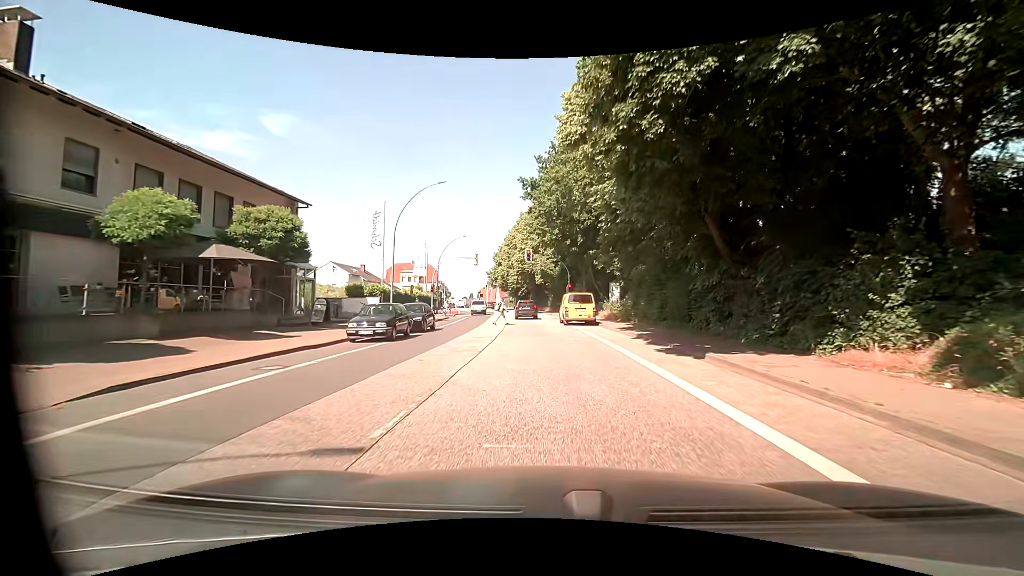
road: primary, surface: asphalt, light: Day
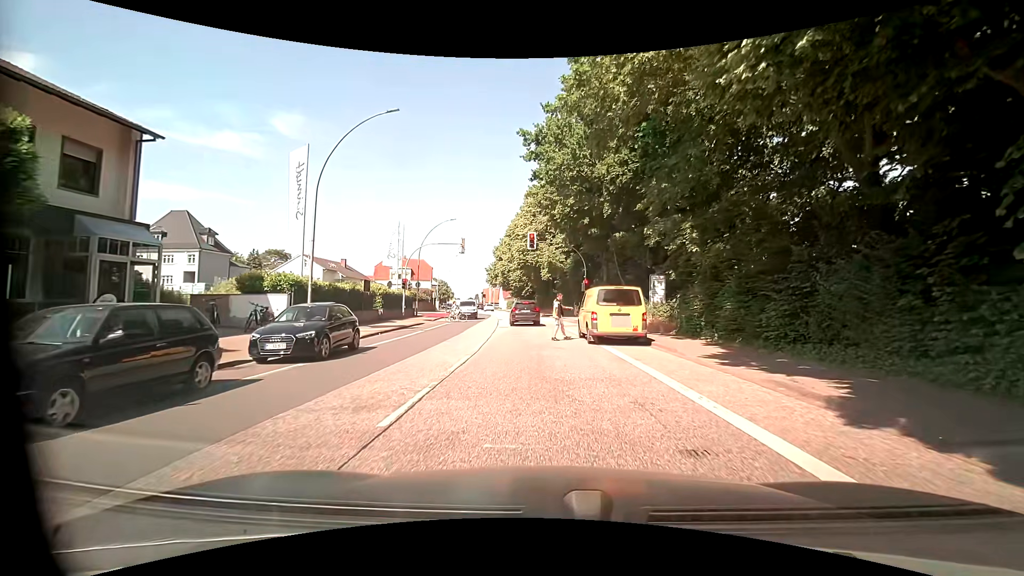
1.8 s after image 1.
(+0.1, +12.8) m; 0°
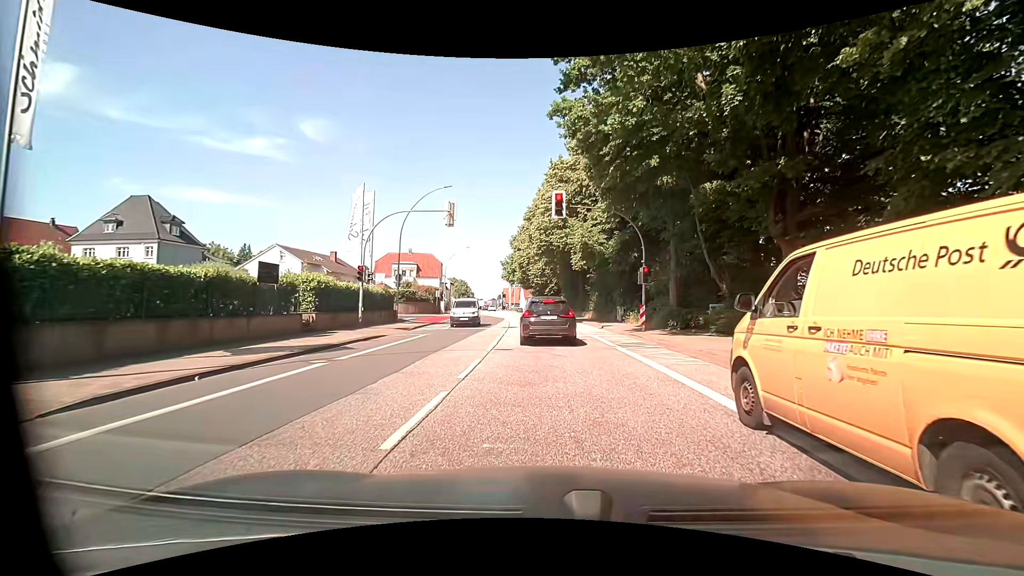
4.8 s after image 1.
(-0.4, +14.1) m; -2°
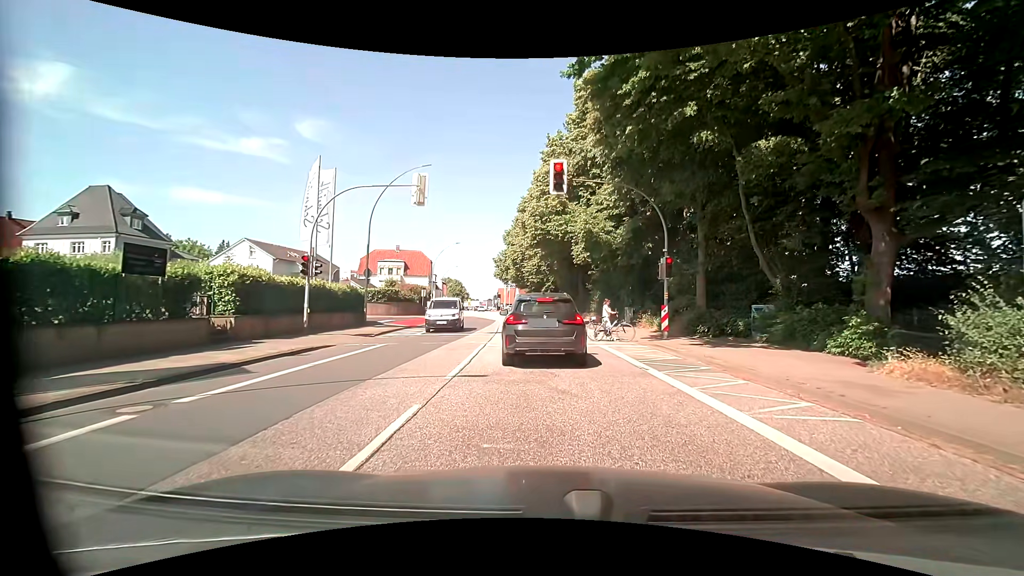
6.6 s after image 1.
(+0.1, +5.4) m; 0°
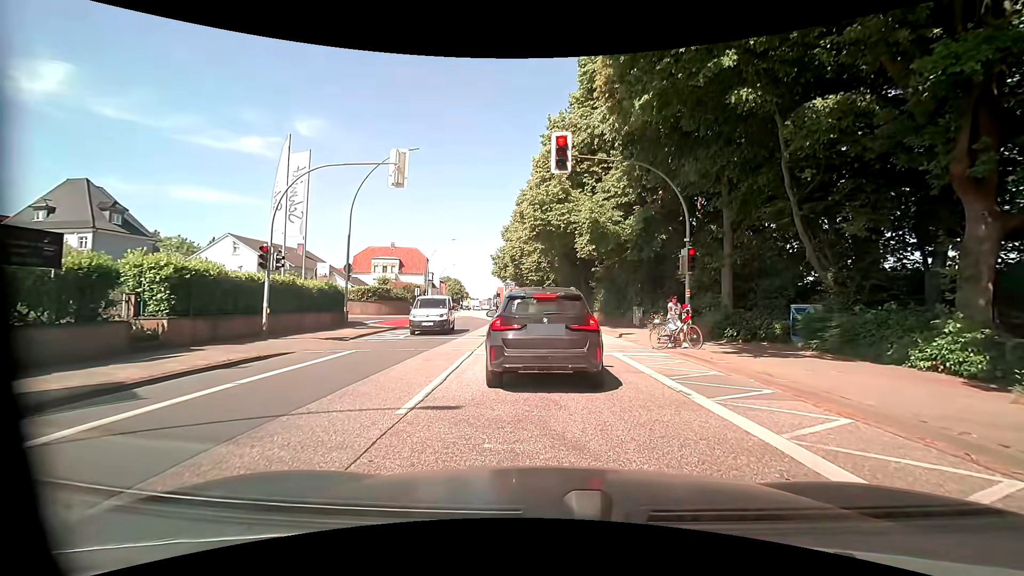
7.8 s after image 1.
(0.0, +2.9) m; +1°
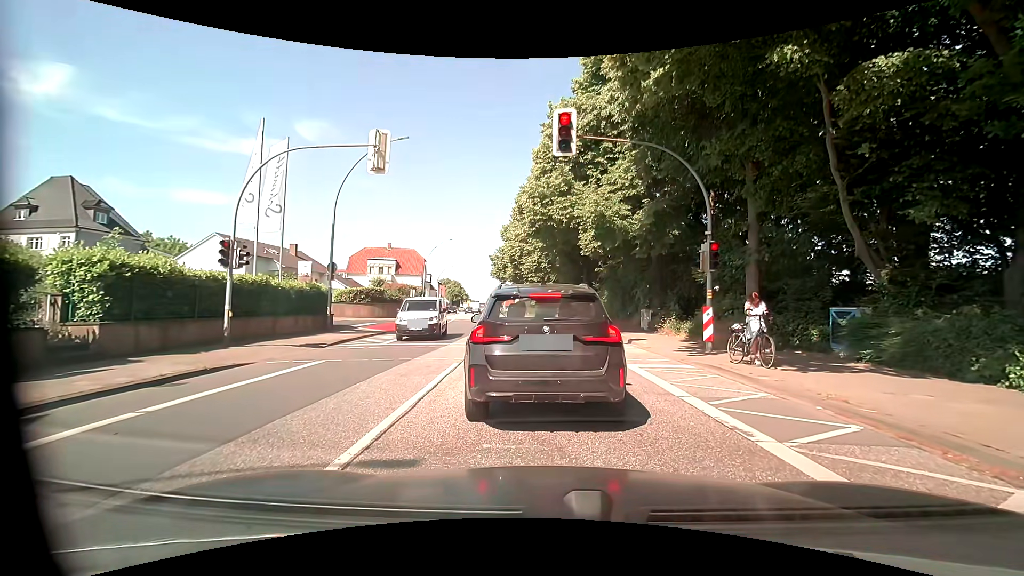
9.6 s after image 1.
(0.0, +2.0) m; +1°
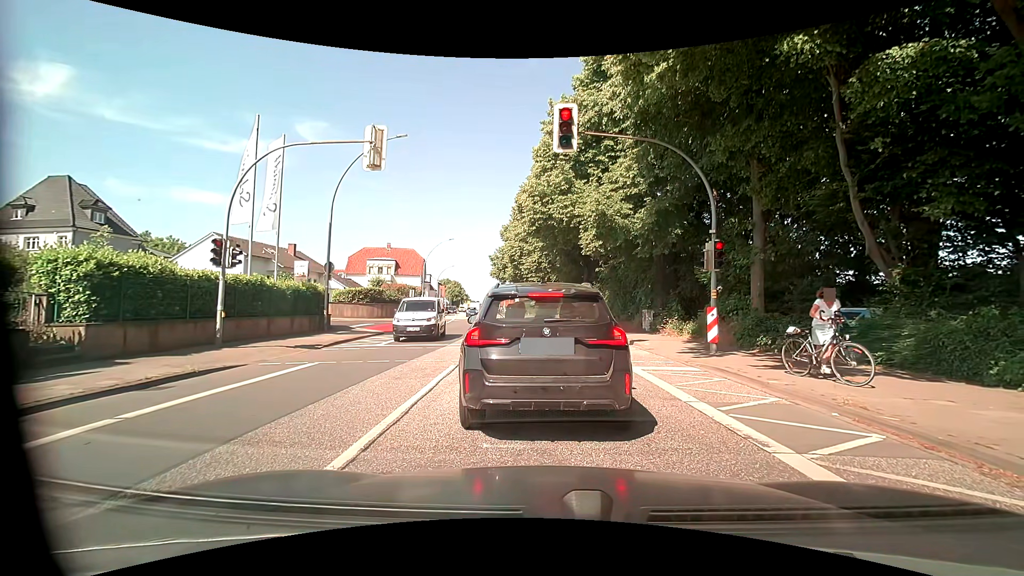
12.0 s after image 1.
(0.0, +0.5) m; 0°
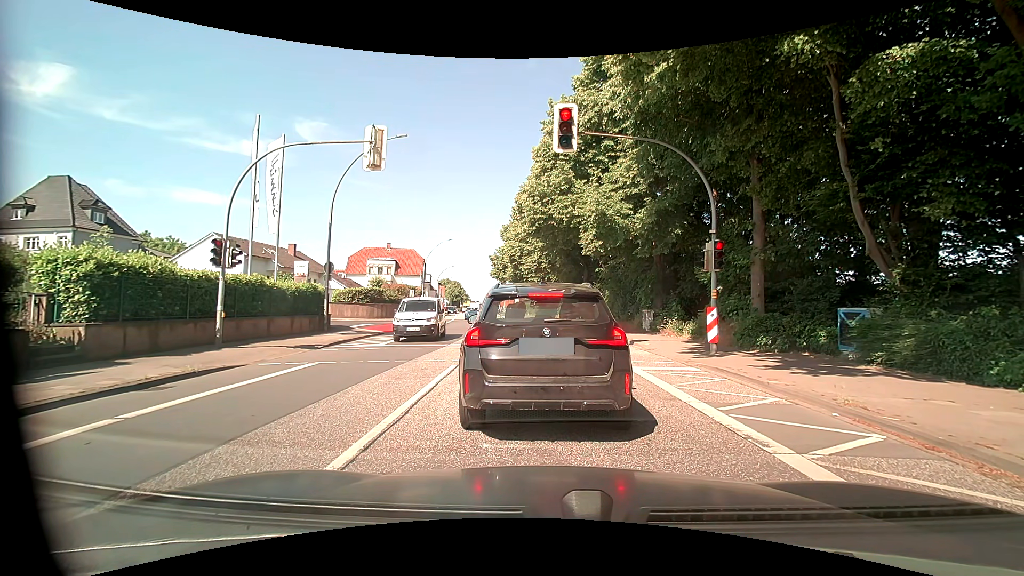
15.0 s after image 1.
(0.0, +0.1) m; 0°
(-1, +10) (-2, +20) (-3, +30) (-4, +40) (-6, +50) (-7, +59) (-9, +69) (-11, +79) (-14, +89) (-16, +99) m
